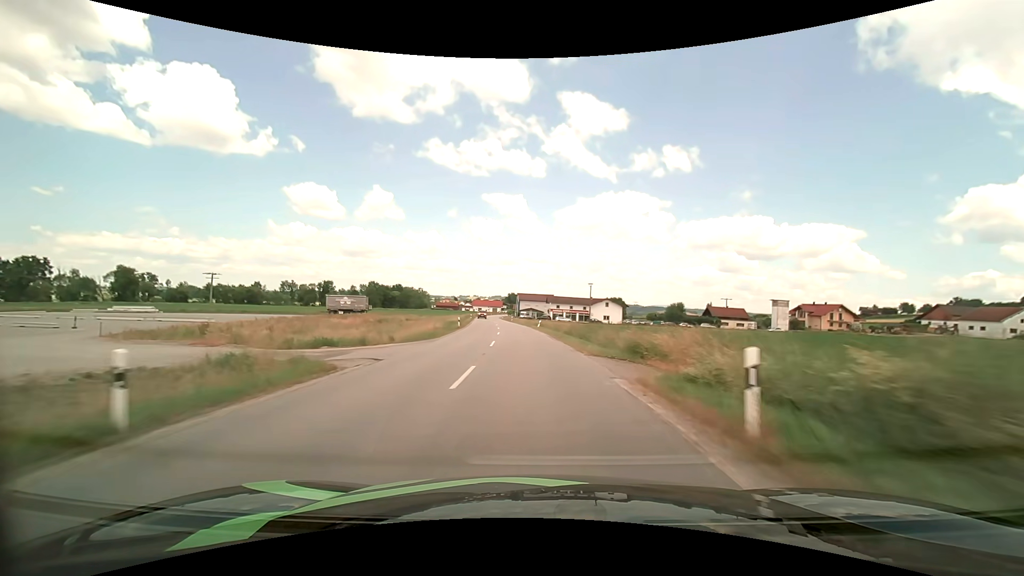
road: secondary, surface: asphalt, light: Day
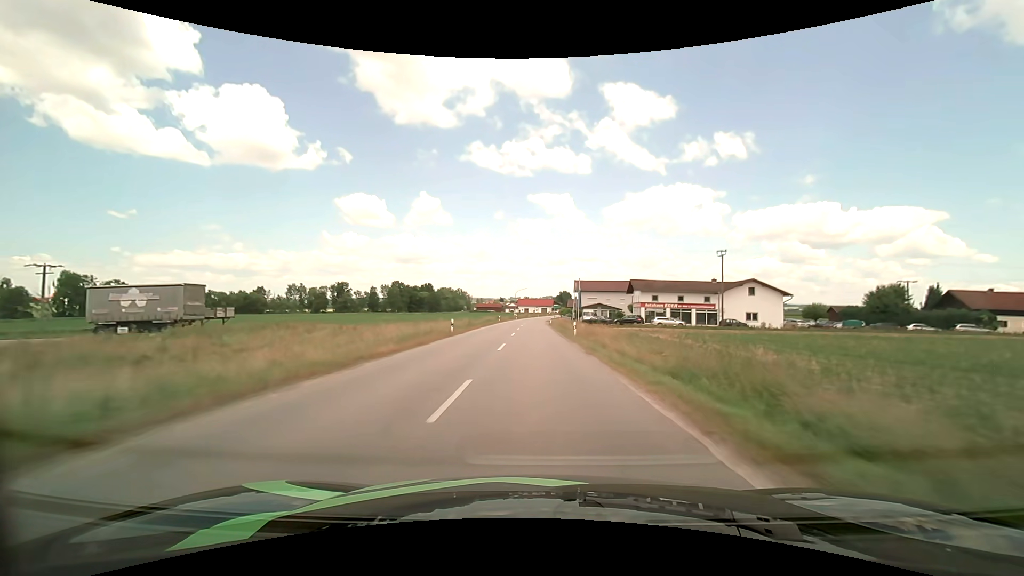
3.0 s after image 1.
(-3.8, +62.6) m; -6°
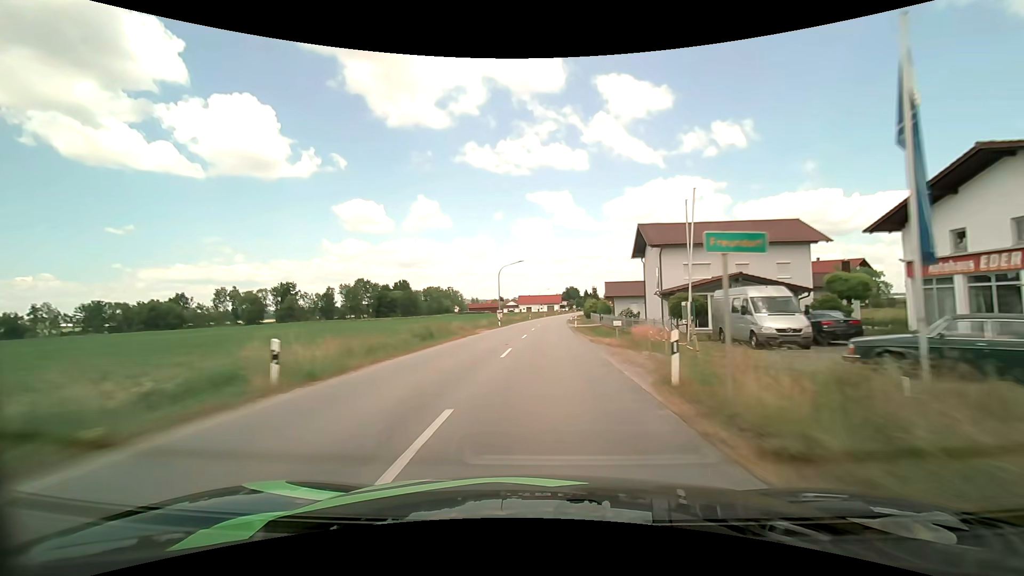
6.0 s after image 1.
(-0.8, +63.1) m; -1°
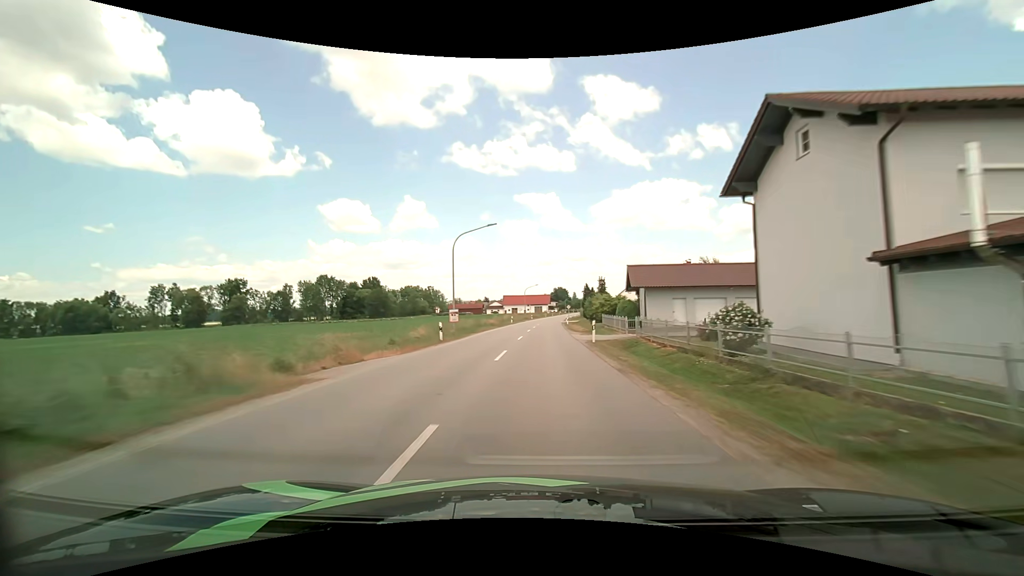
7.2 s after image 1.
(+0.3, +24.9) m; +1°
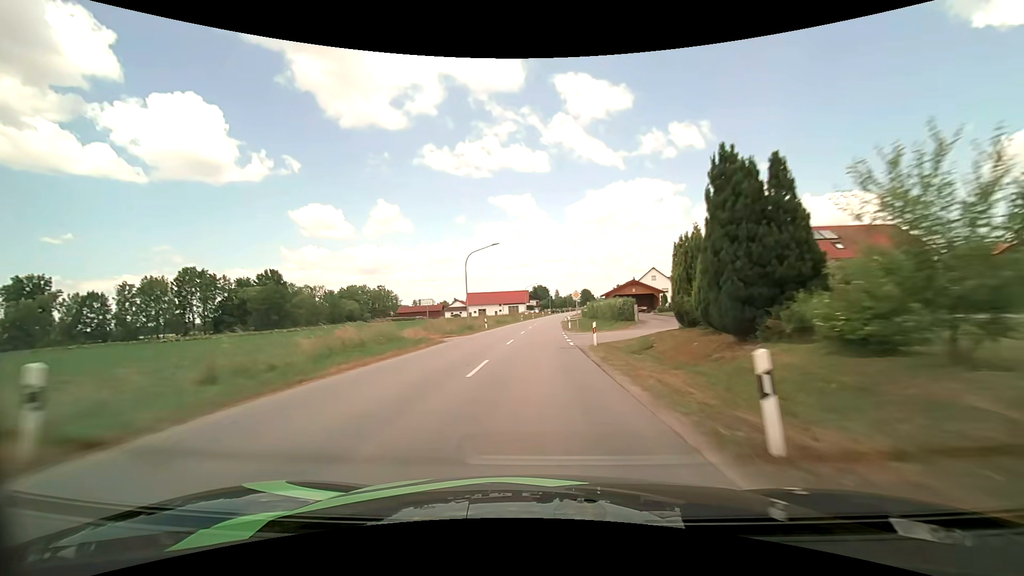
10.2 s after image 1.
(+1.6, +63.3) m; +3°
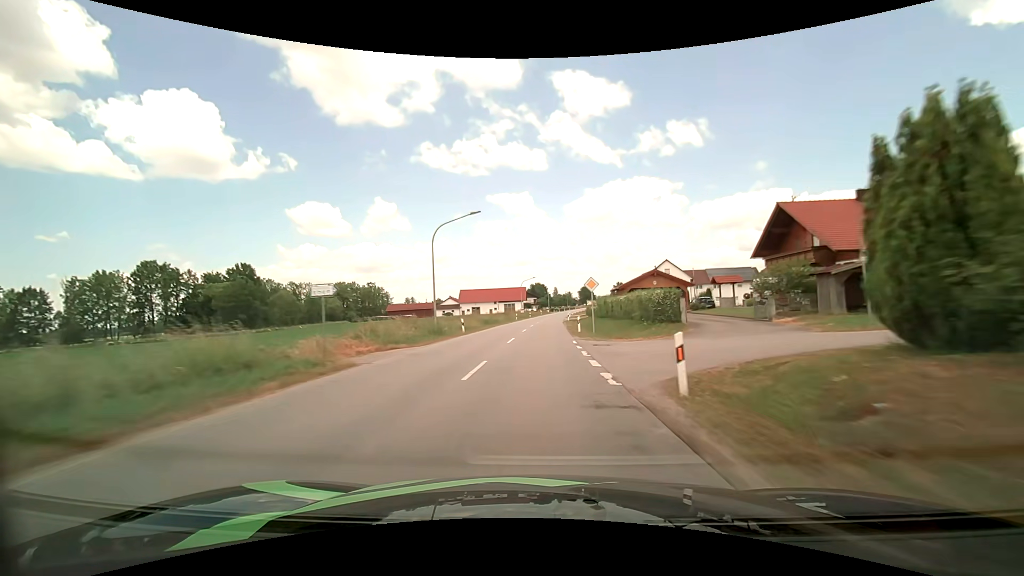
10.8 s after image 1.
(0.0, +12.7) m; 0°
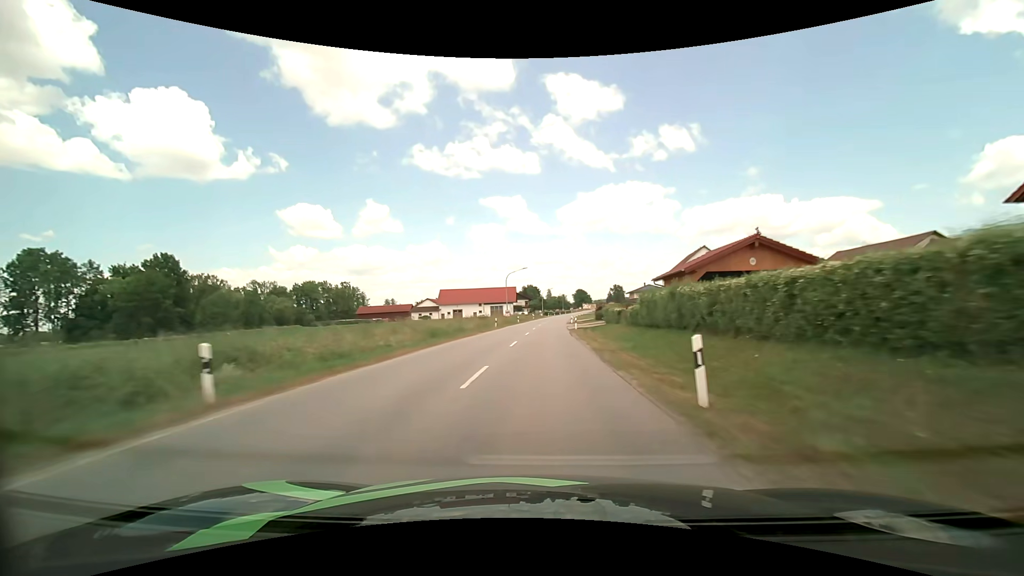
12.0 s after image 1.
(+0.2, +24.9) m; +1°
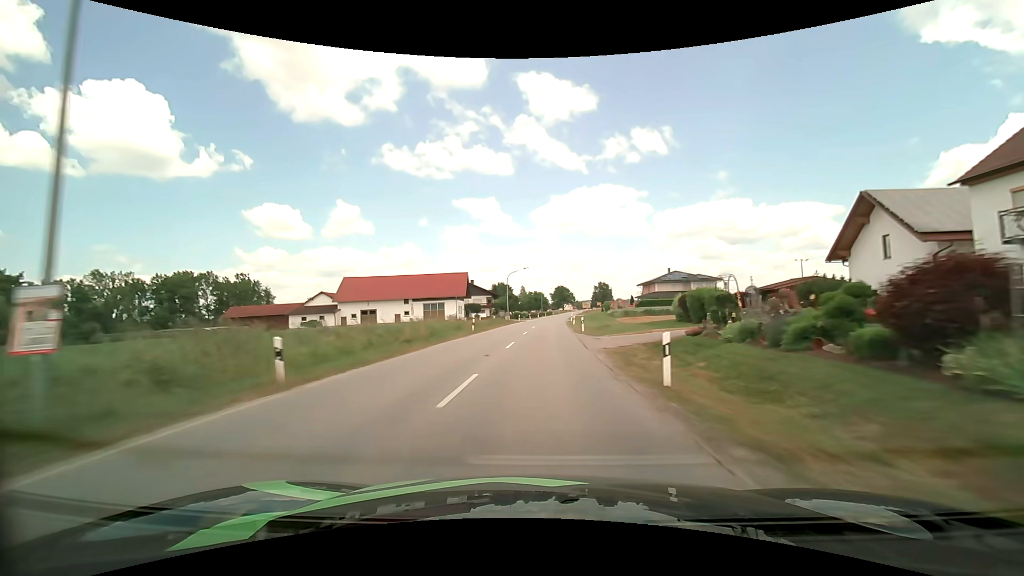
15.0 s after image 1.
(+1.7, +61.9) m; +3°
(0, +10) (0, +20) (0, +30) (+1, +40) (+1, +50) (+1, +60) (+2, +70) (+2, +80) (+3, +90) (+4, +100) m
